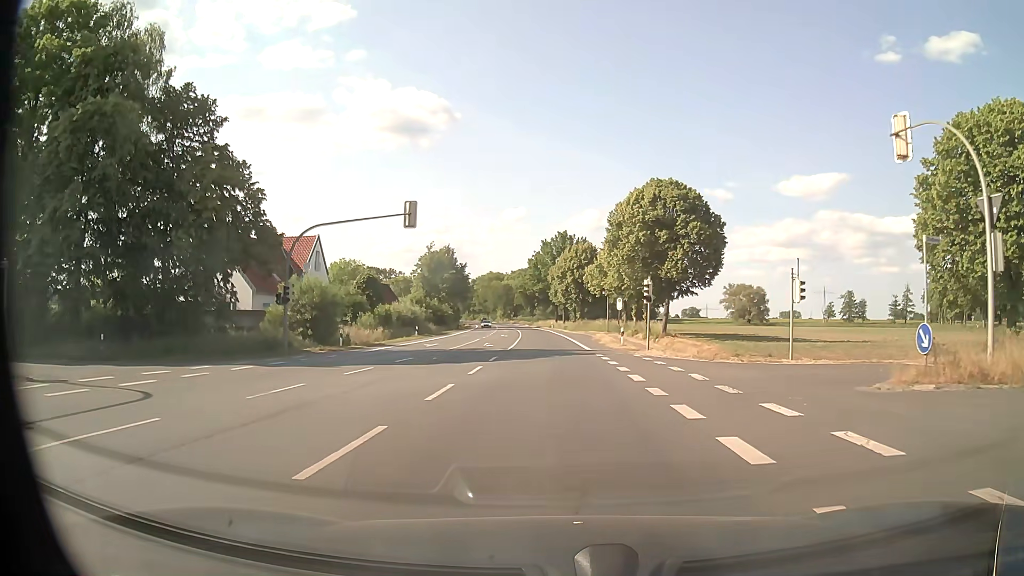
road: primary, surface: asphalt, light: Day
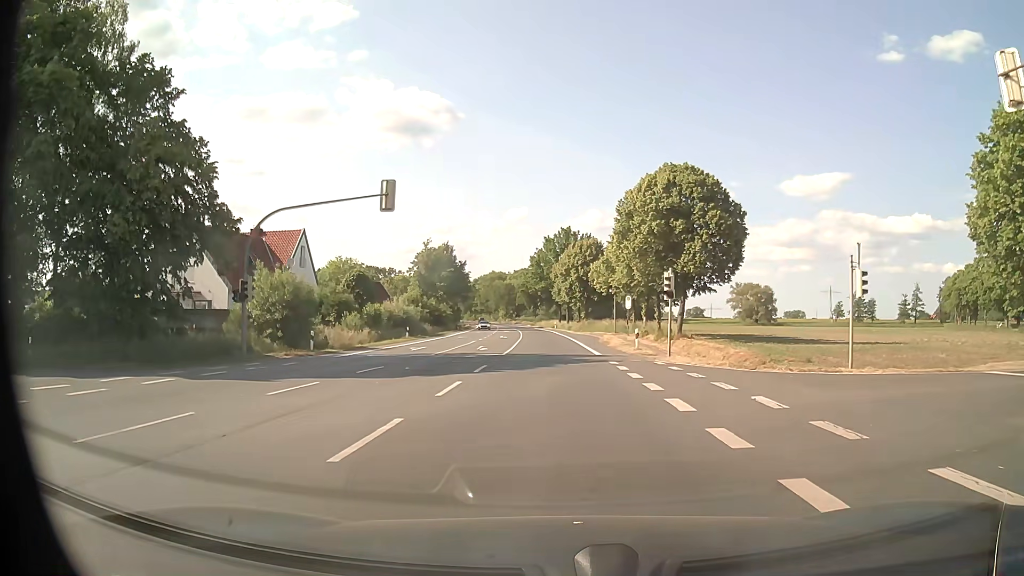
(0.0, +5.4) m; 0°
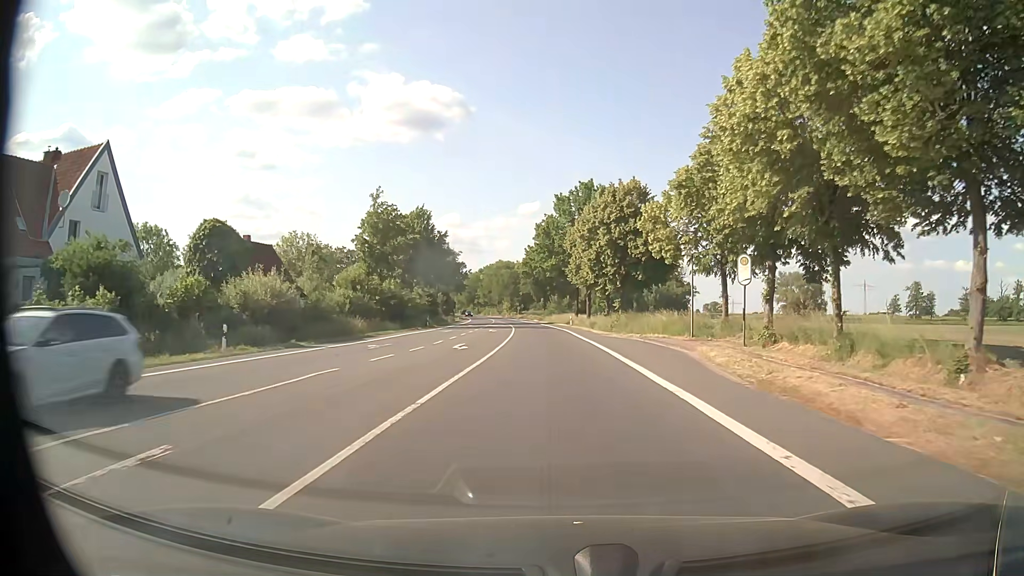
(-0.3, +35.0) m; -1°
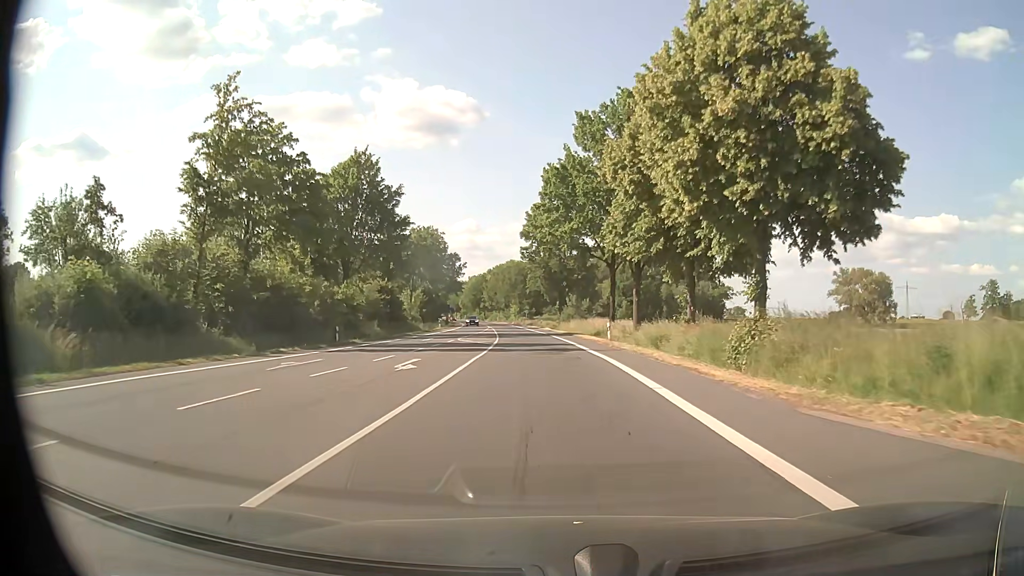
(-0.6, +35.1) m; -1°
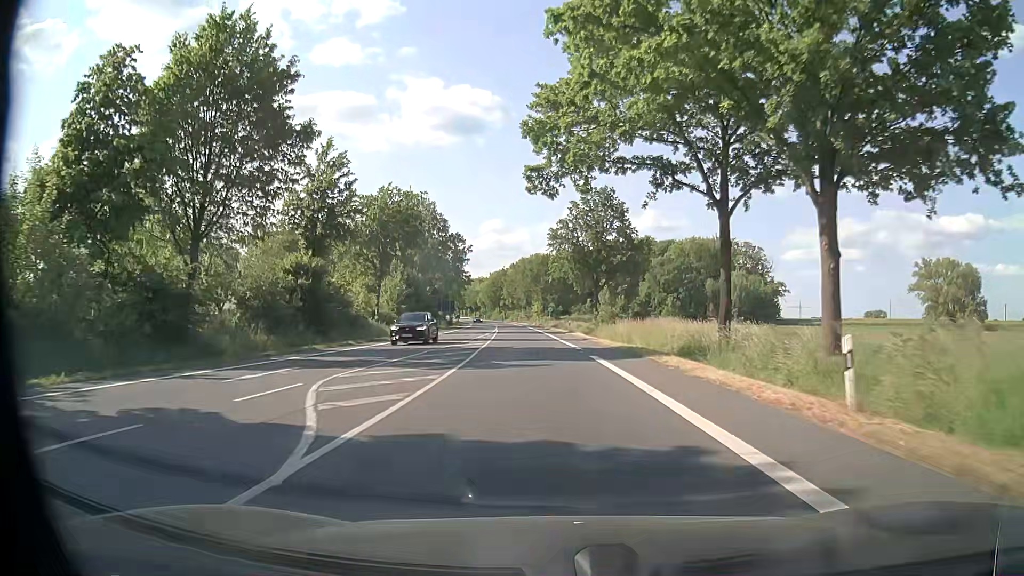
(-0.8, +29.2) m; -3°
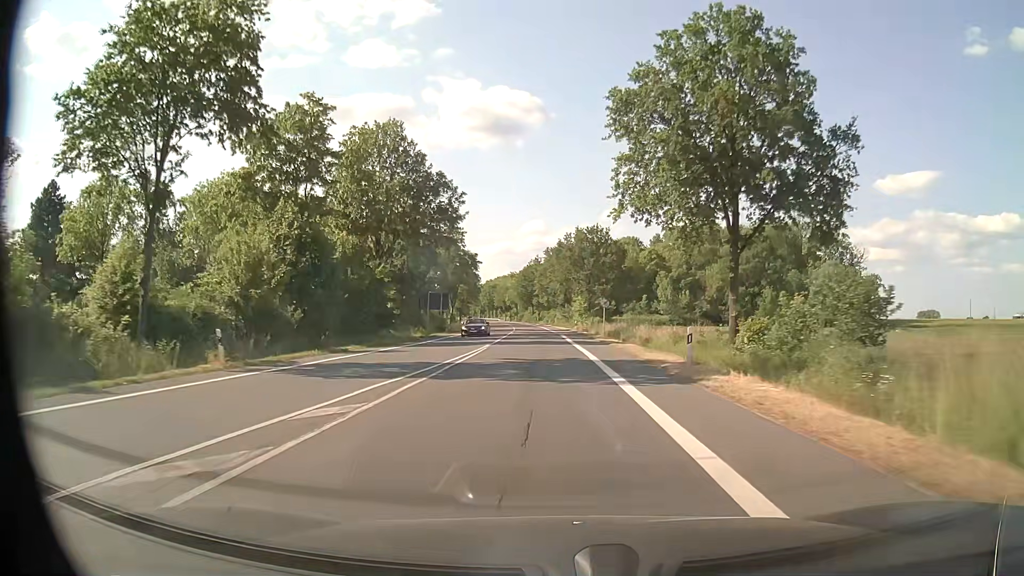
(-0.9, +41.9) m; -3°
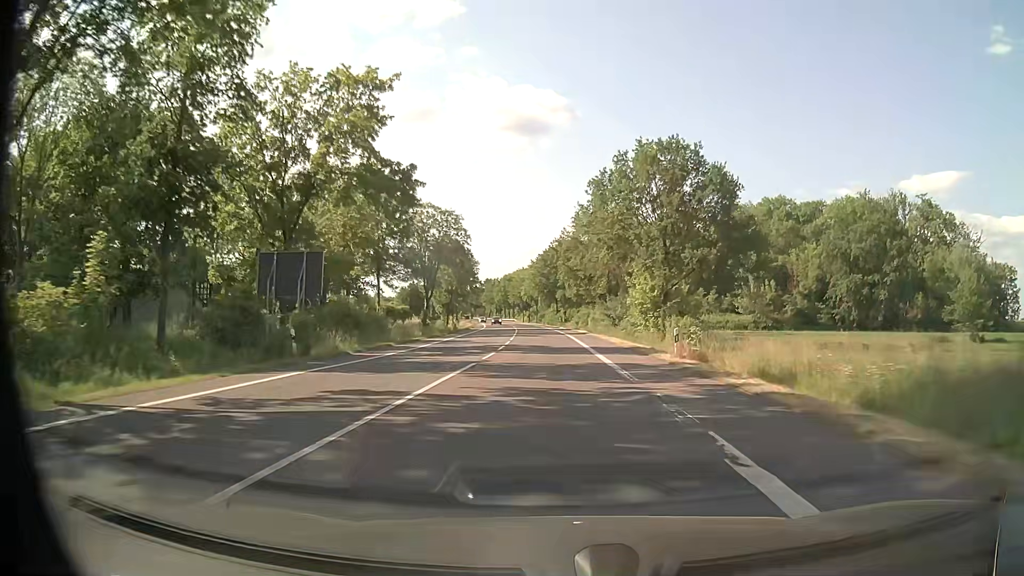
(-1.1, +45.9) m; -2°
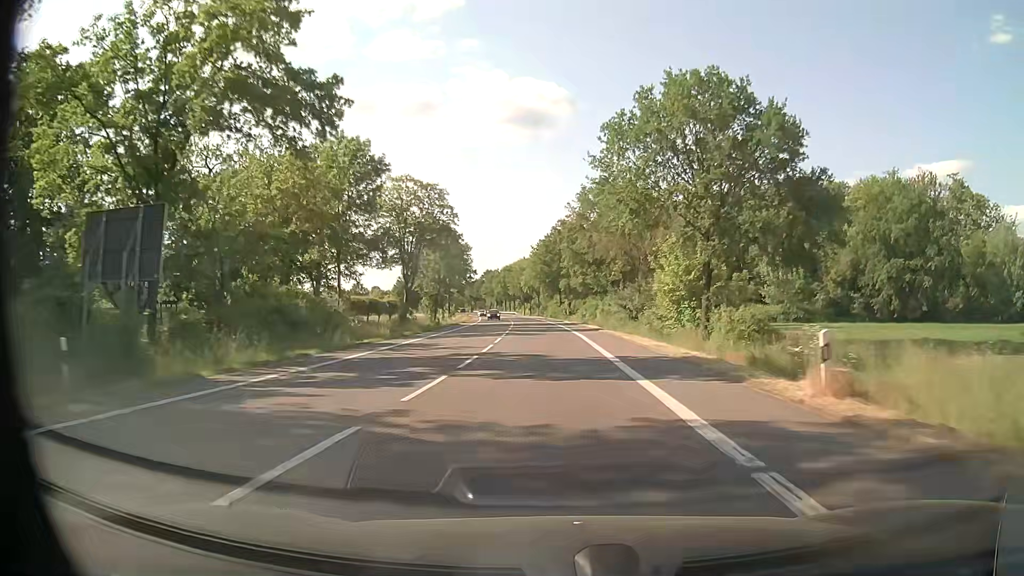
(0.0, +12.2) m; 0°
(0, +10) (0, +20) (0, +30) (-1, +40) (-1, +50) (-1, +60) (-2, +70) (-3, +80) (-4, +90) (-5, +100) m
